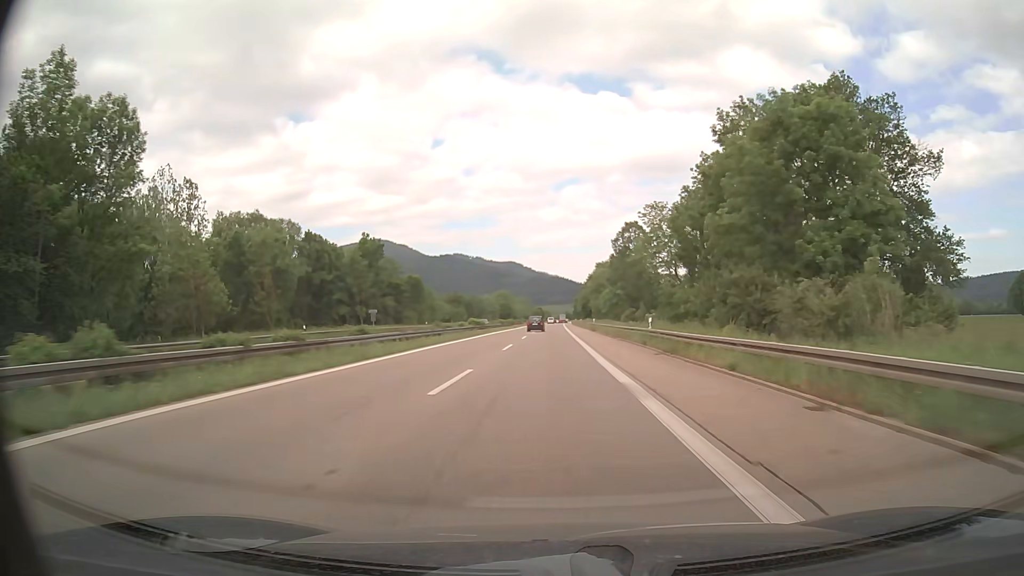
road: trunk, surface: asphalt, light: Day
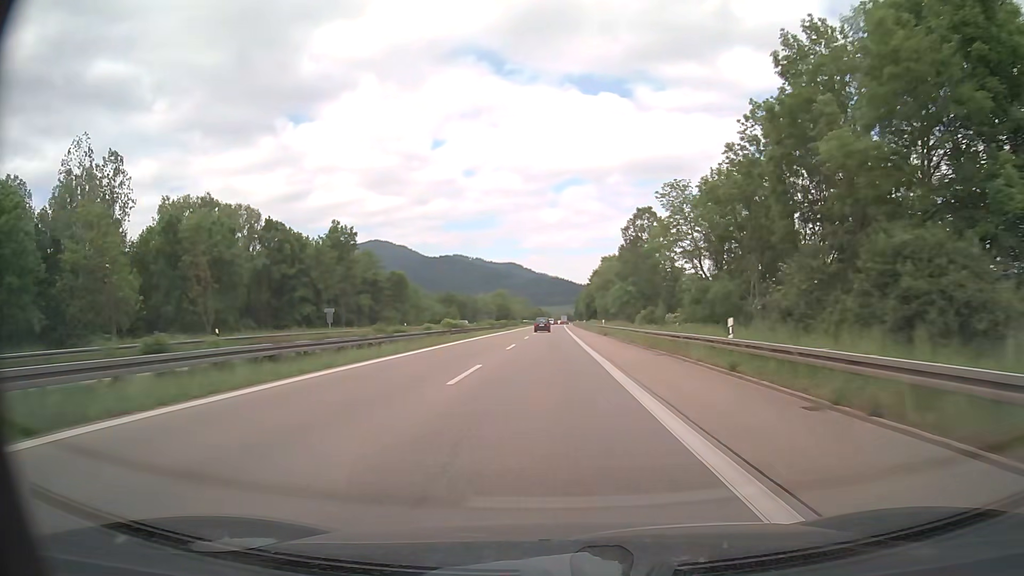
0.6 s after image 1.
(0.0, +15.2) m; 0°
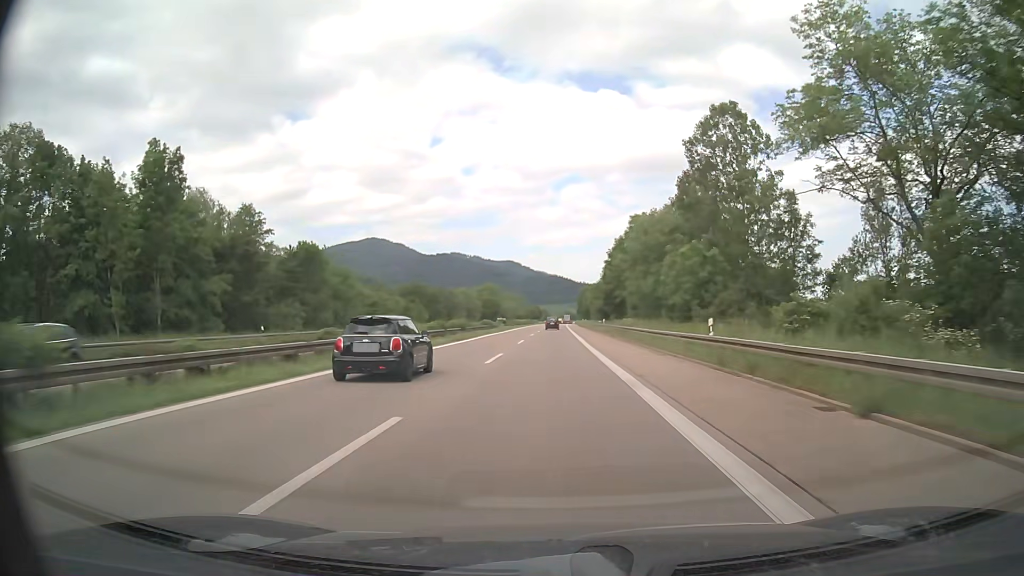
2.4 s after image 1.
(+0.1, +45.6) m; 0°
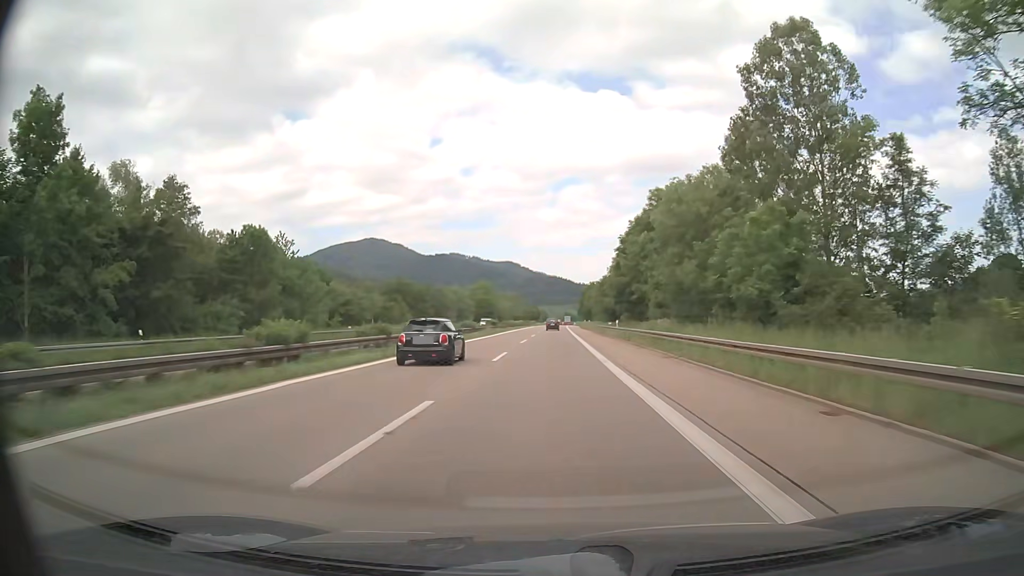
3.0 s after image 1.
(0.0, +15.2) m; 0°
(0, +10) (0, +20) (0, +30) (0, +40) (0, +50) (0, +60) (+1, +70) (+1, +80) (+1, +90) (+1, +100) m
